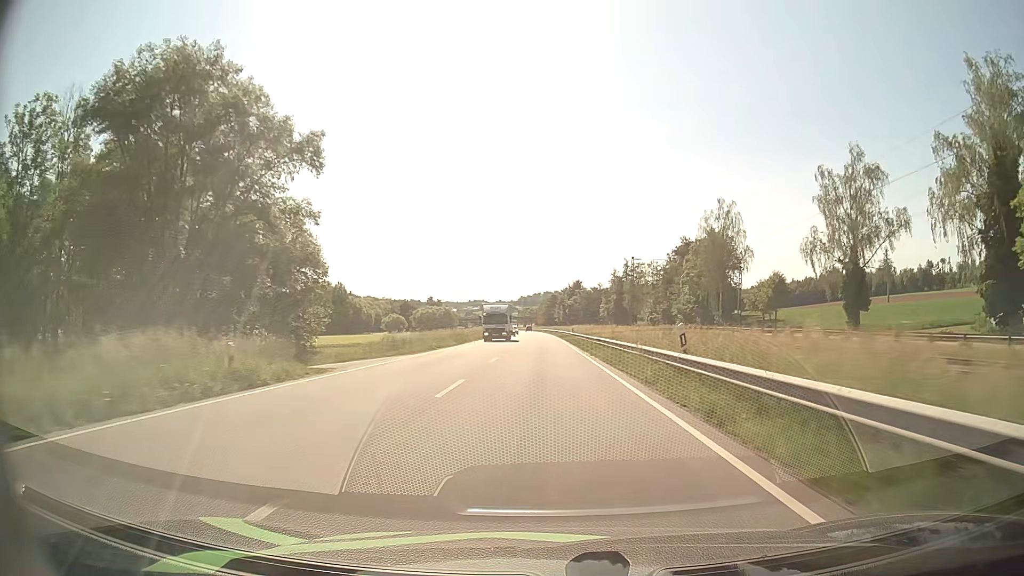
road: primary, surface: asphalt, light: Day
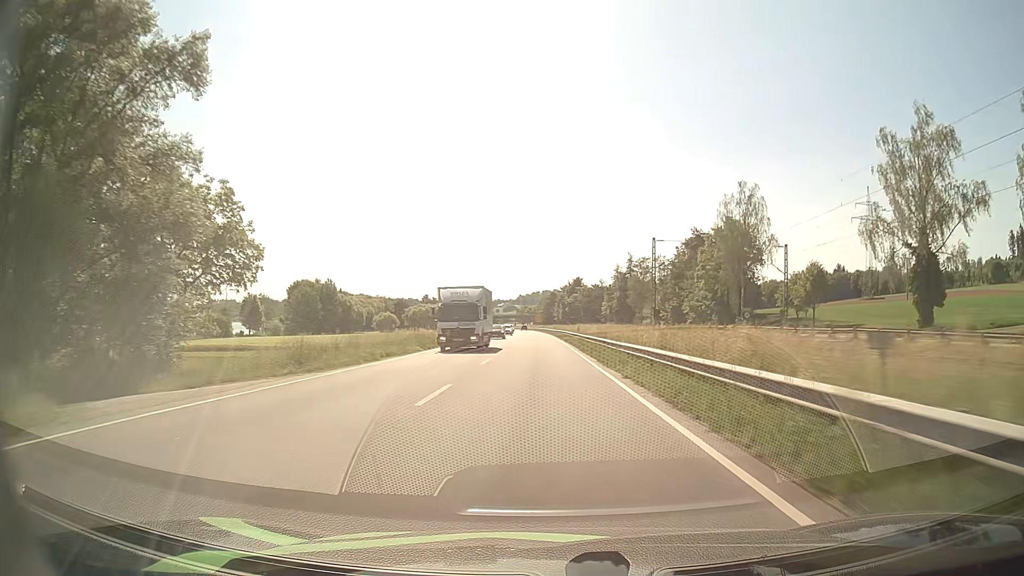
(0.0, +13.6) m; 0°
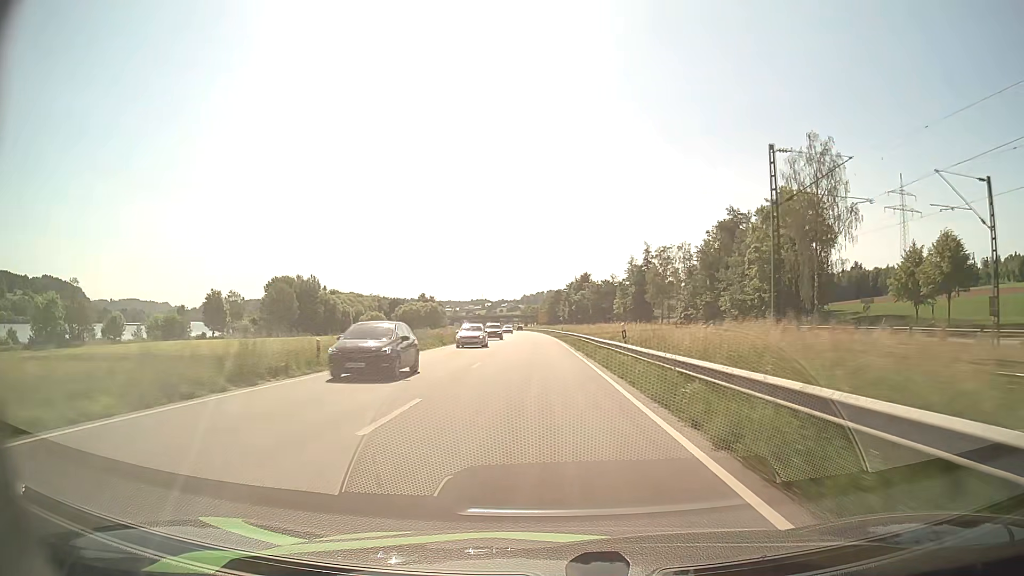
(+0.1, +27.3) m; 0°
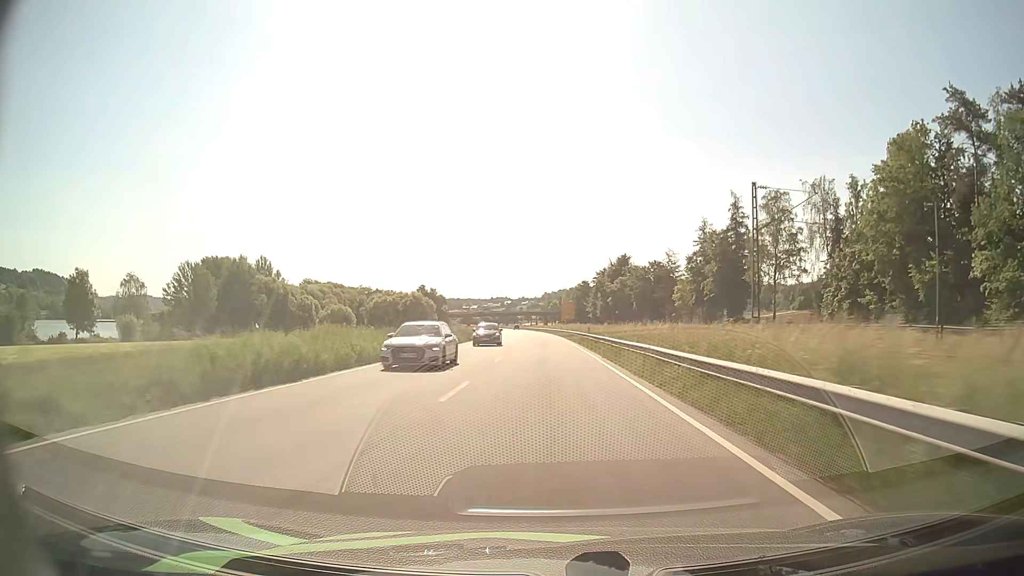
(-1.3, +69.0) m; -2°
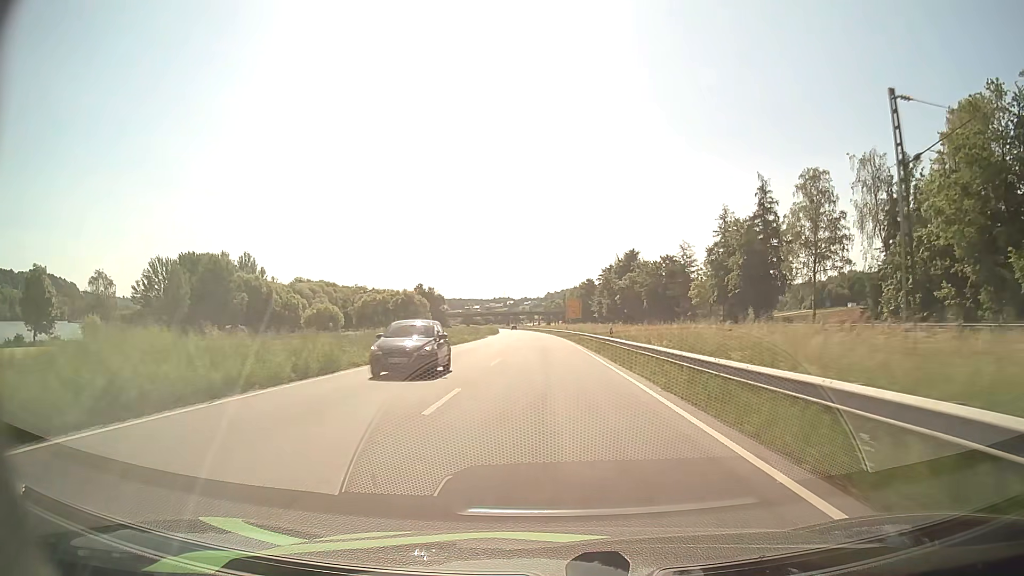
(0.0, +13.9) m; 0°
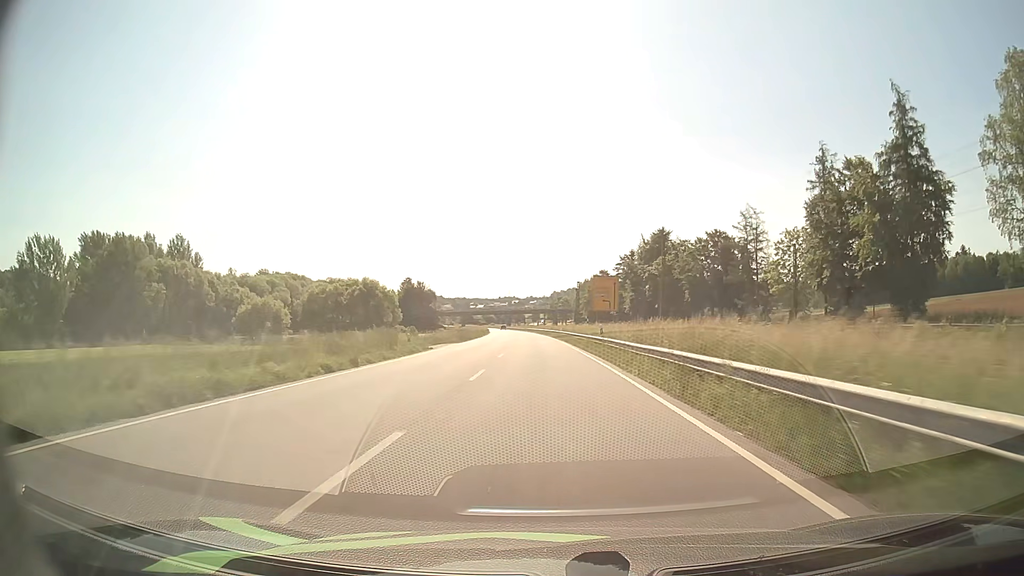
(-0.2, +42.1) m; 0°
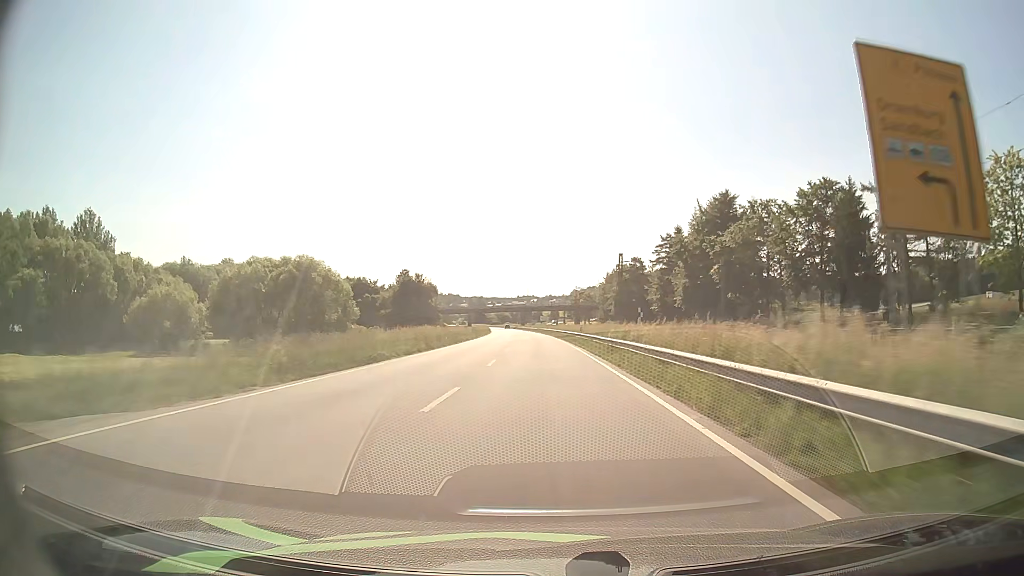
(-0.6, +42.4) m; -2°
